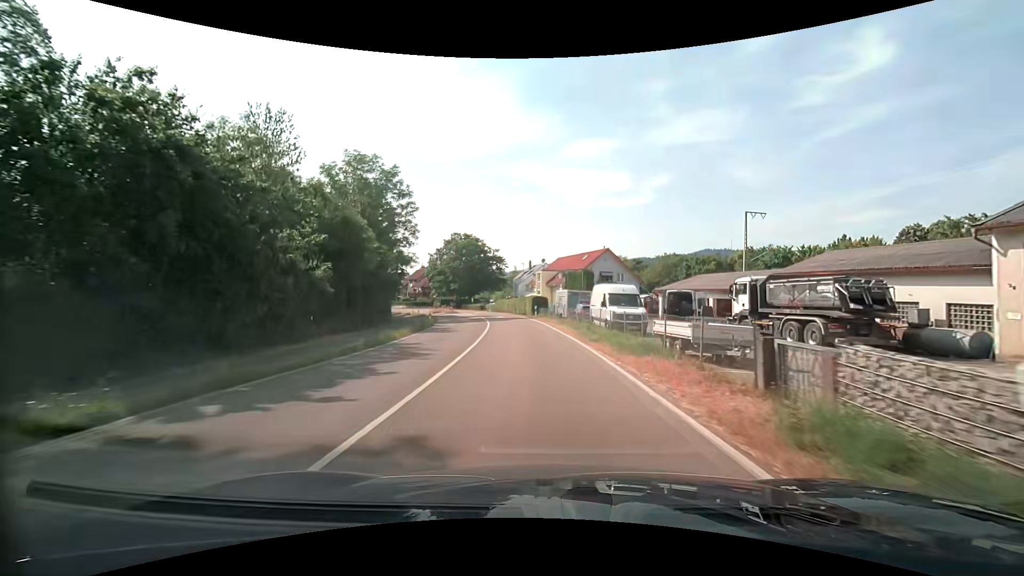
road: tertiary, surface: asphalt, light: Day
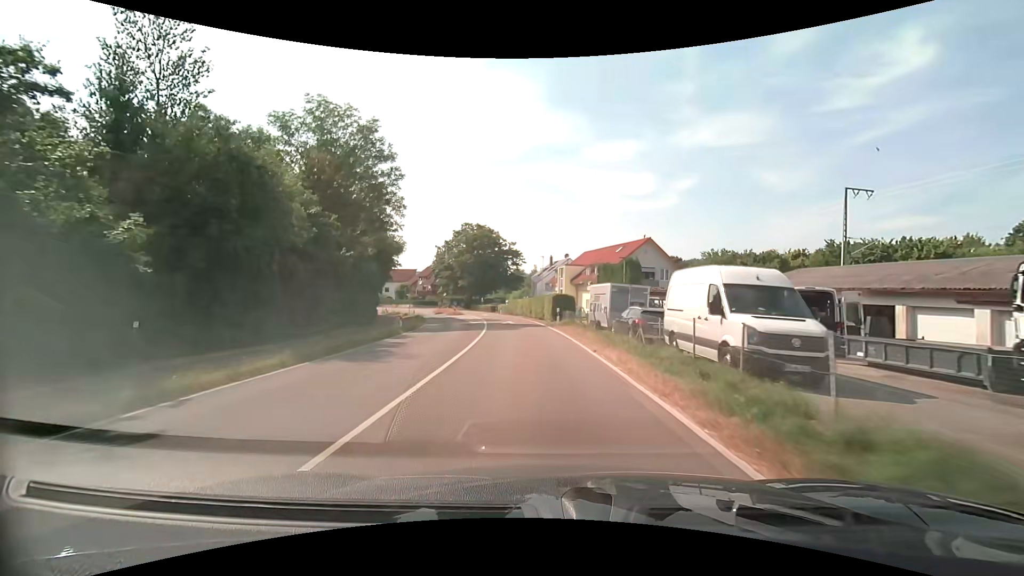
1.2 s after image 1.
(-0.3, +14.1) m; -2°
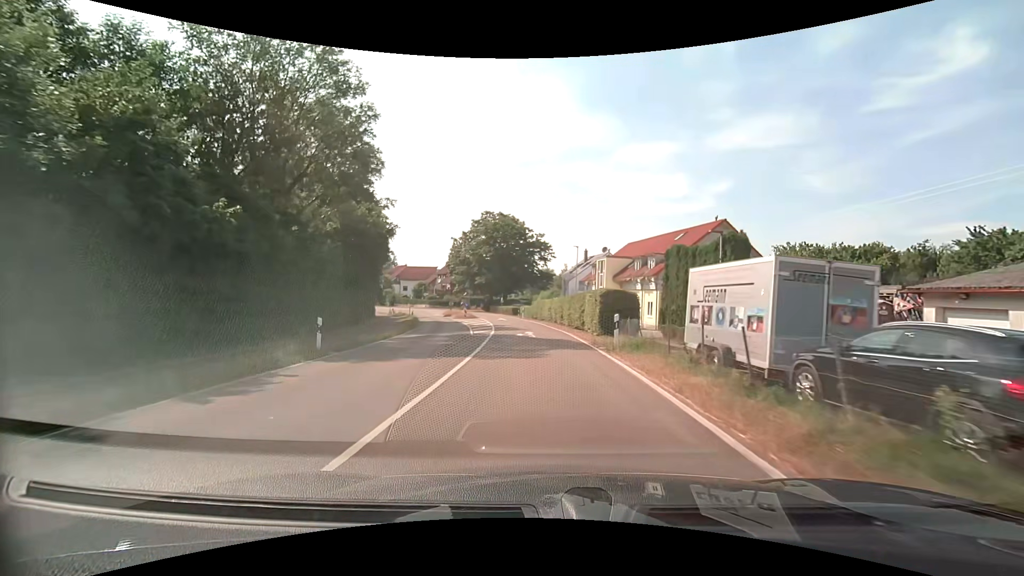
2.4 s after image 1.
(-0.4, +13.9) m; -3°
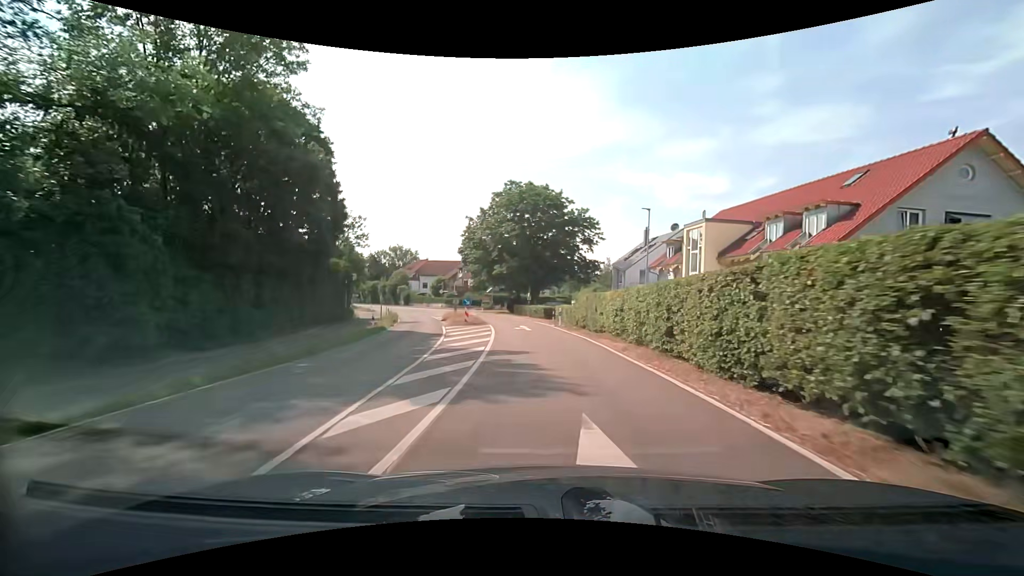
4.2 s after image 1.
(-0.9, +20.5) m; -5°
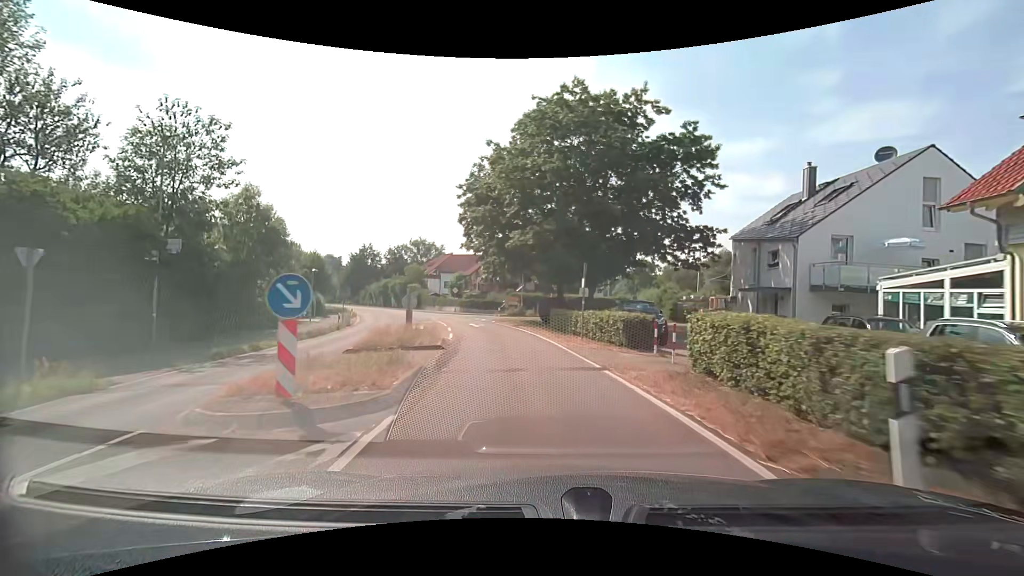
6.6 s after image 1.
(-0.9, +26.5) m; -5°
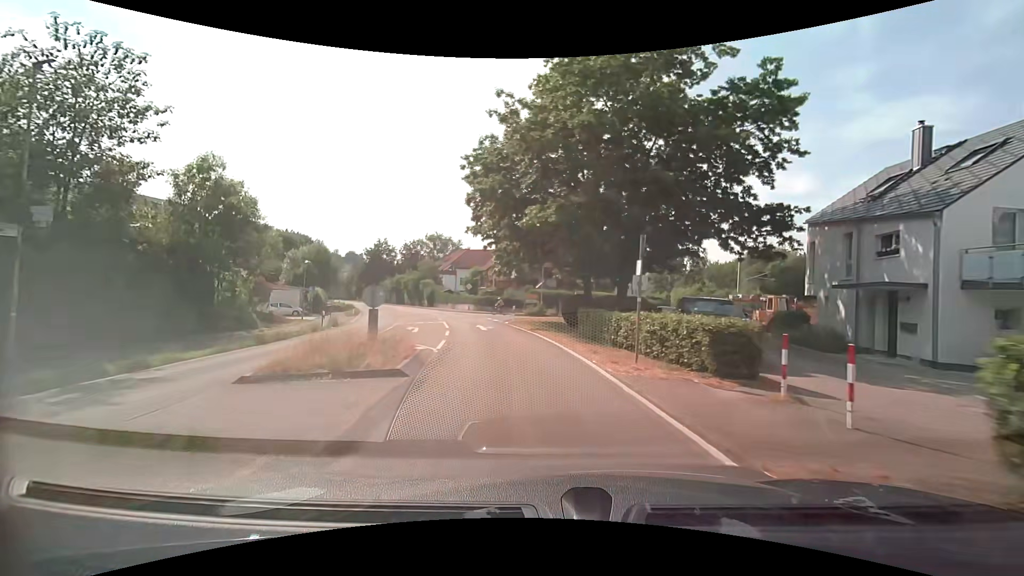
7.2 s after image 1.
(-0.1, +6.4) m; -2°
